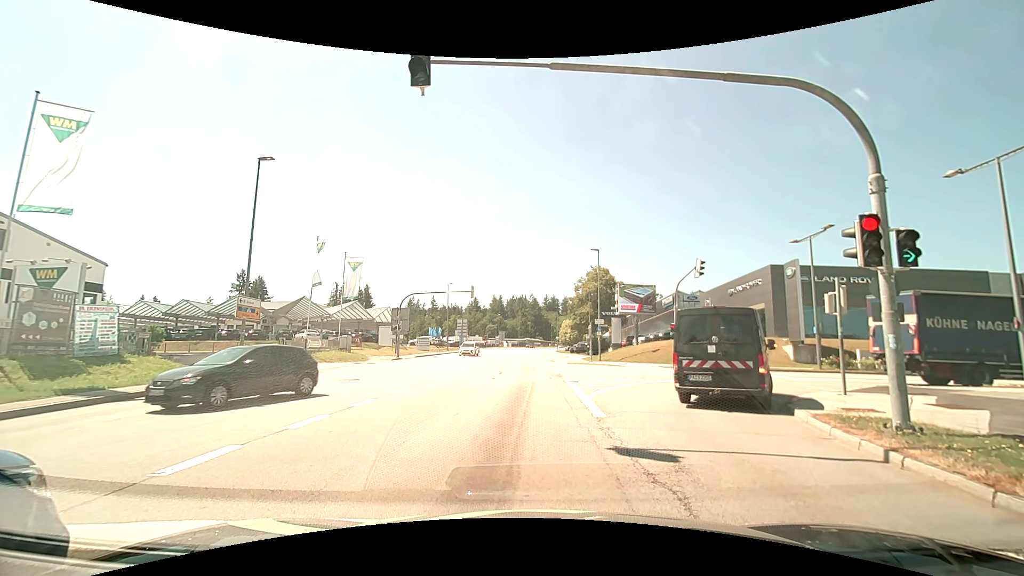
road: tertiary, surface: asphalt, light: Day
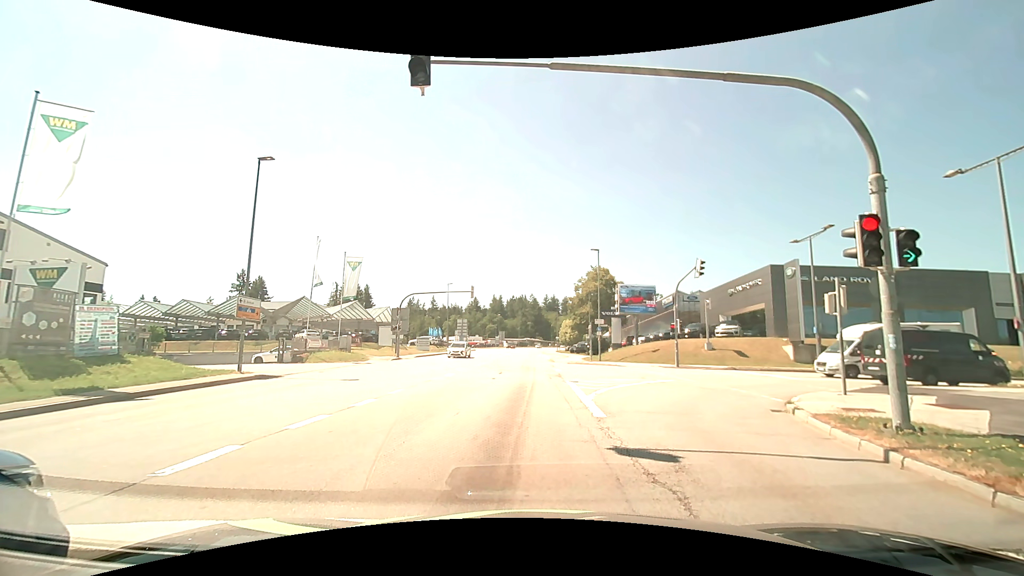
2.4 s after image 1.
(0.0, 0.0) m; 0°
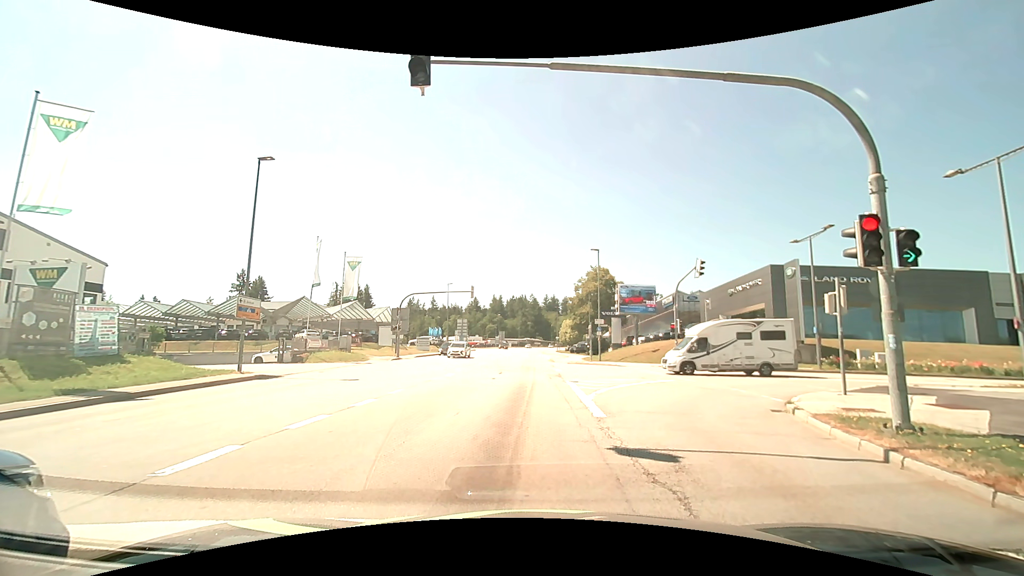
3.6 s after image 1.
(0.0, 0.0) m; 0°
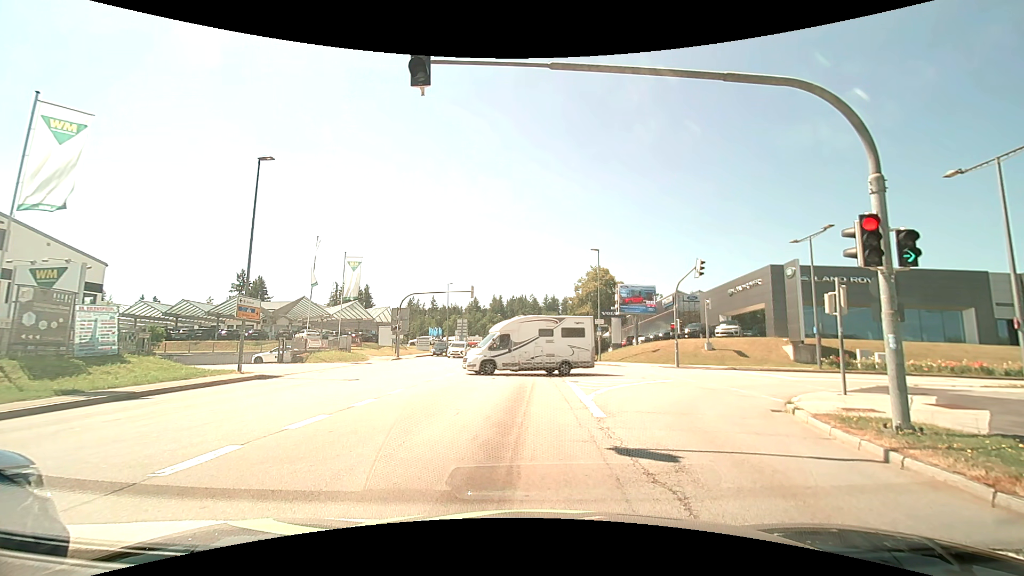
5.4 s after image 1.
(0.0, 0.0) m; 0°
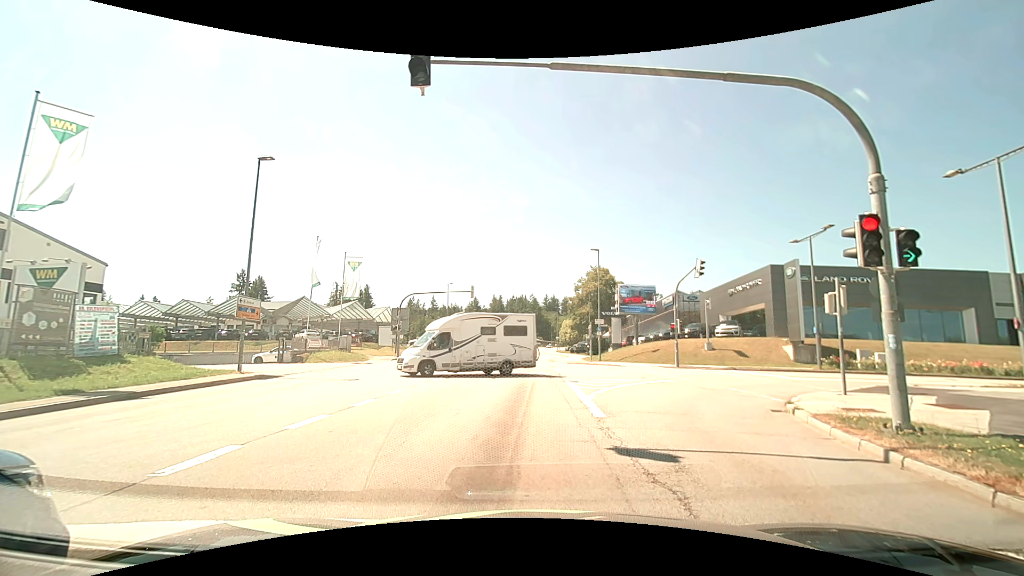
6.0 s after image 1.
(0.0, 0.0) m; 0°
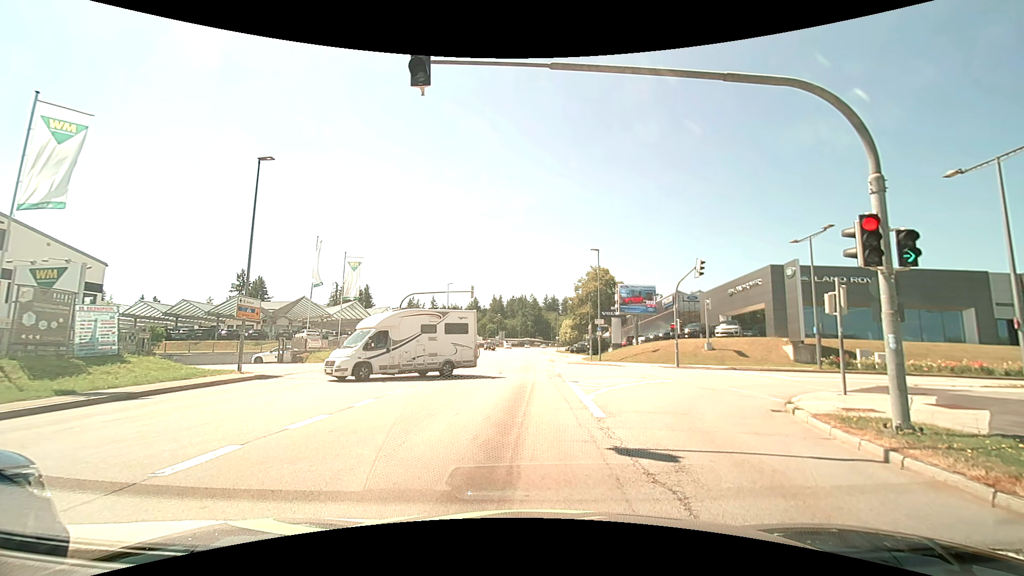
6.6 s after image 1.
(0.0, 0.0) m; 0°
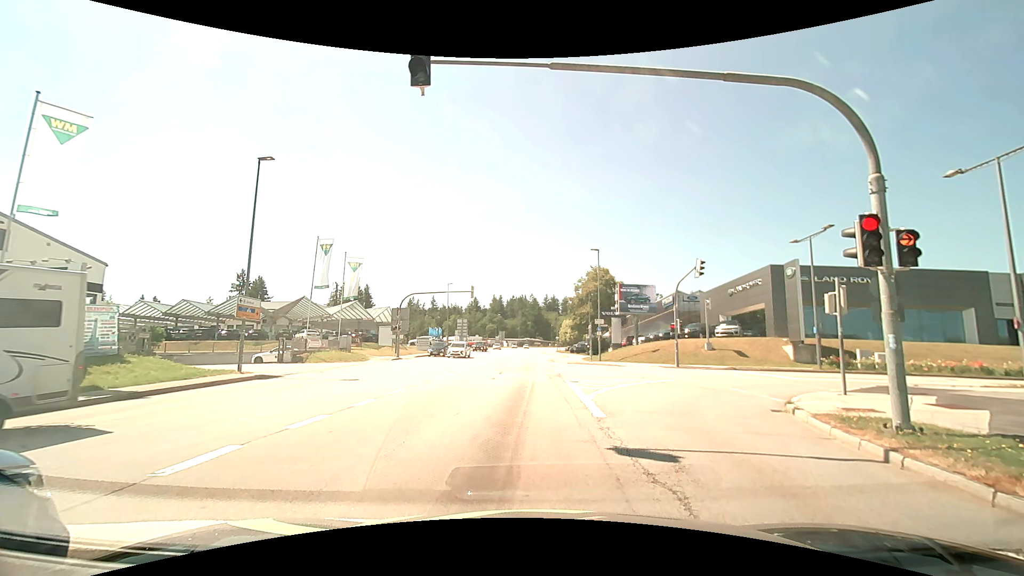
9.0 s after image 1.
(0.0, 0.0) m; 0°
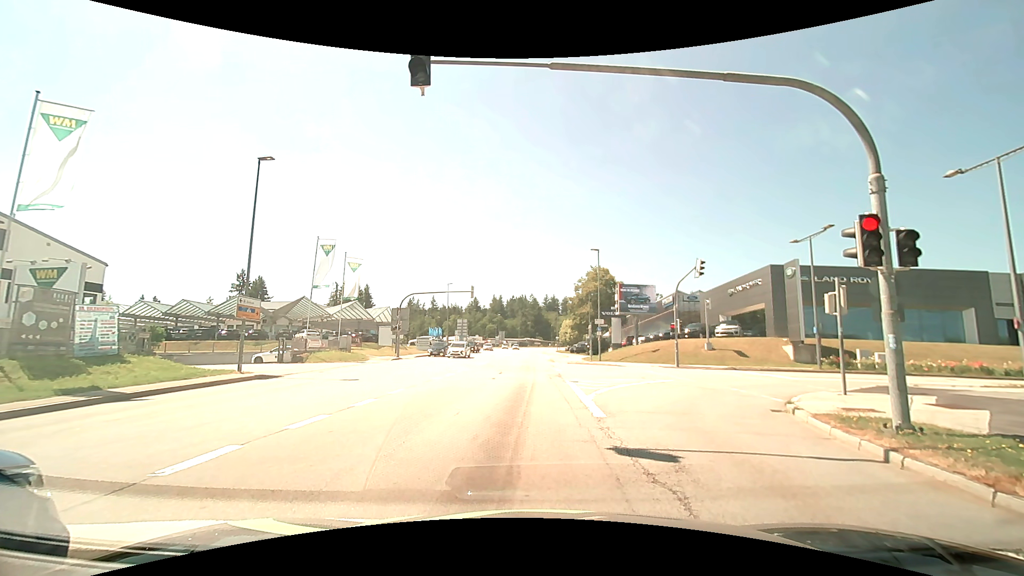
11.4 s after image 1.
(0.0, 0.0) m; 0°
